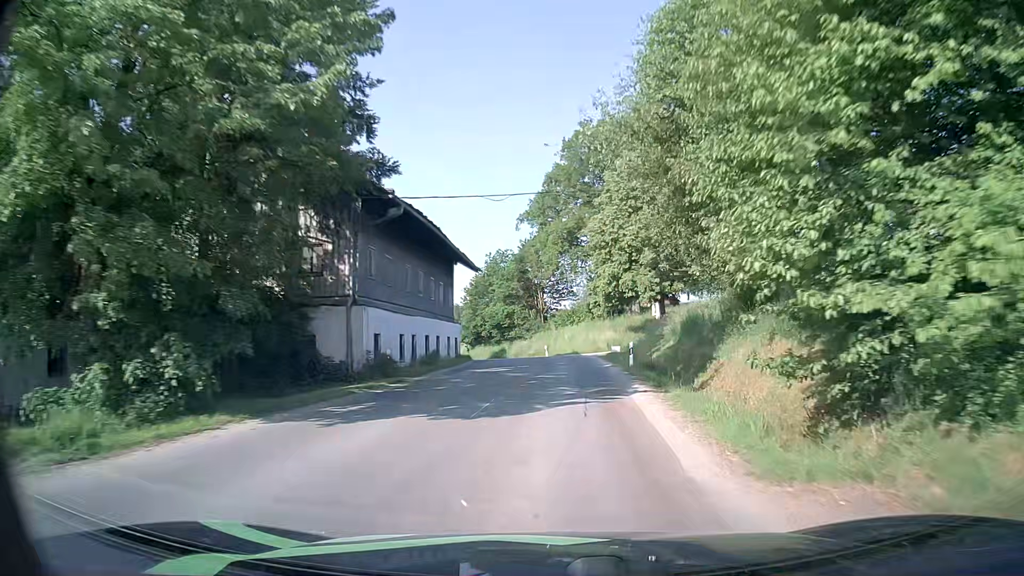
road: secondary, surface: asphalt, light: Day
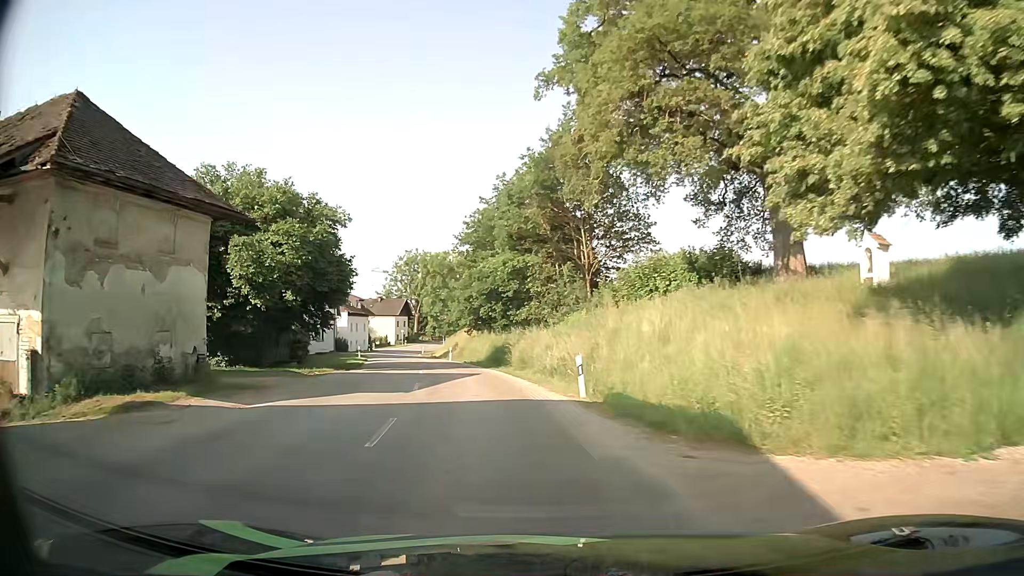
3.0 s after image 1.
(+0.8, +39.1) m; -4°
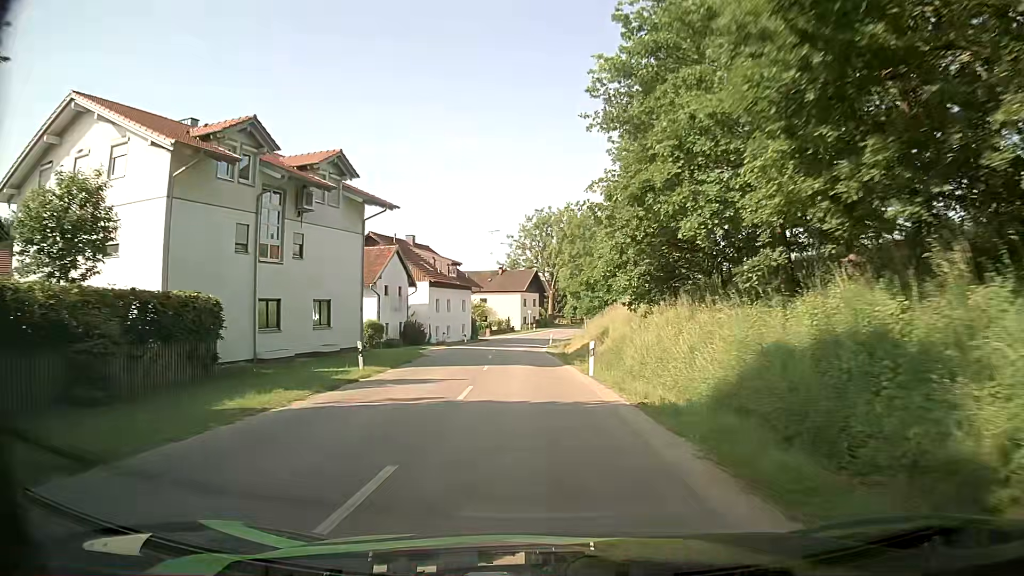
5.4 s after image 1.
(-4.1, +32.0) m; -13°
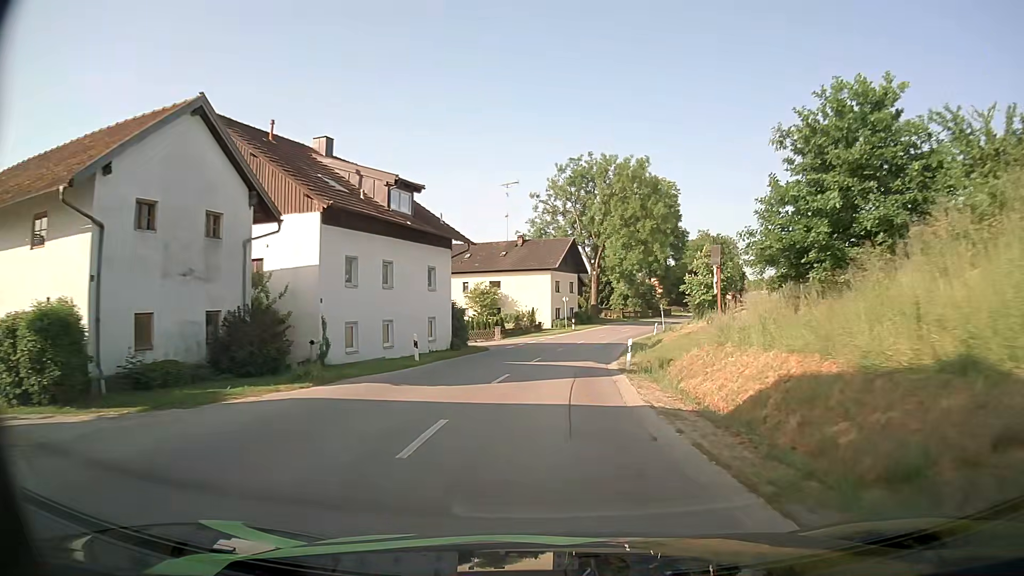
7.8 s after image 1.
(-1.1, +33.4) m; -2°
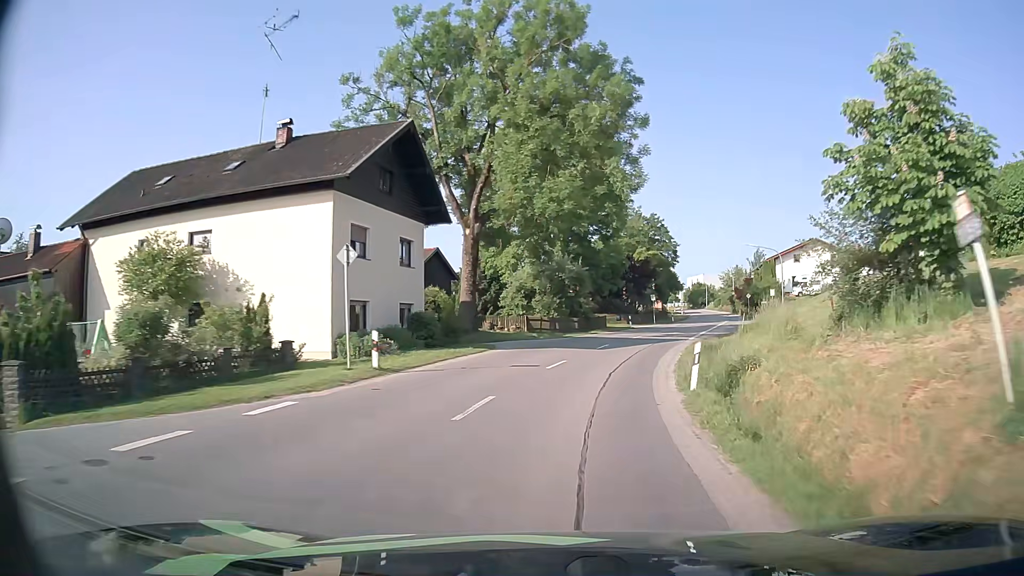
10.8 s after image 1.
(+3.1, +42.2) m; +10°
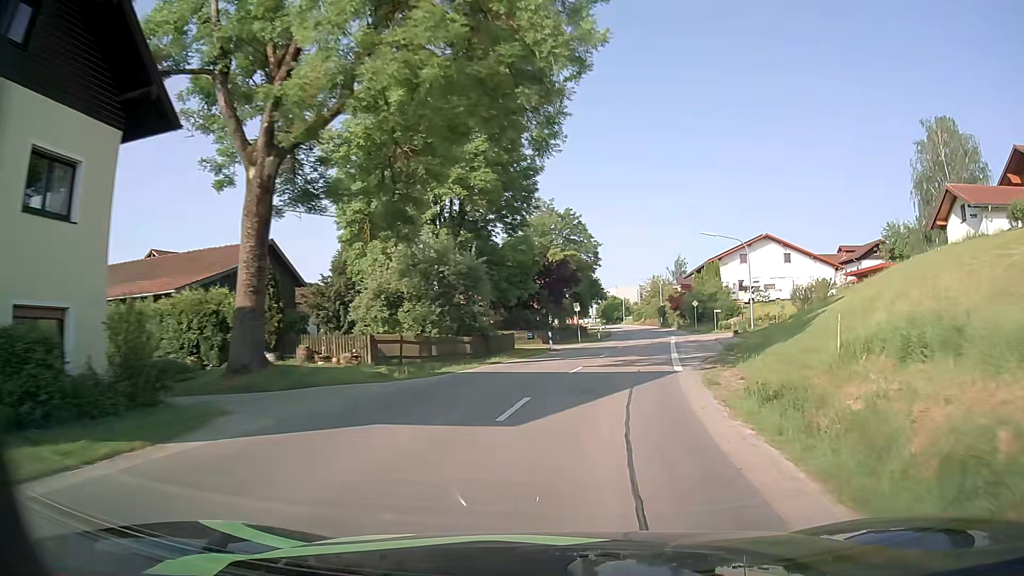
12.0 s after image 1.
(+1.1, +17.5) m; +8°
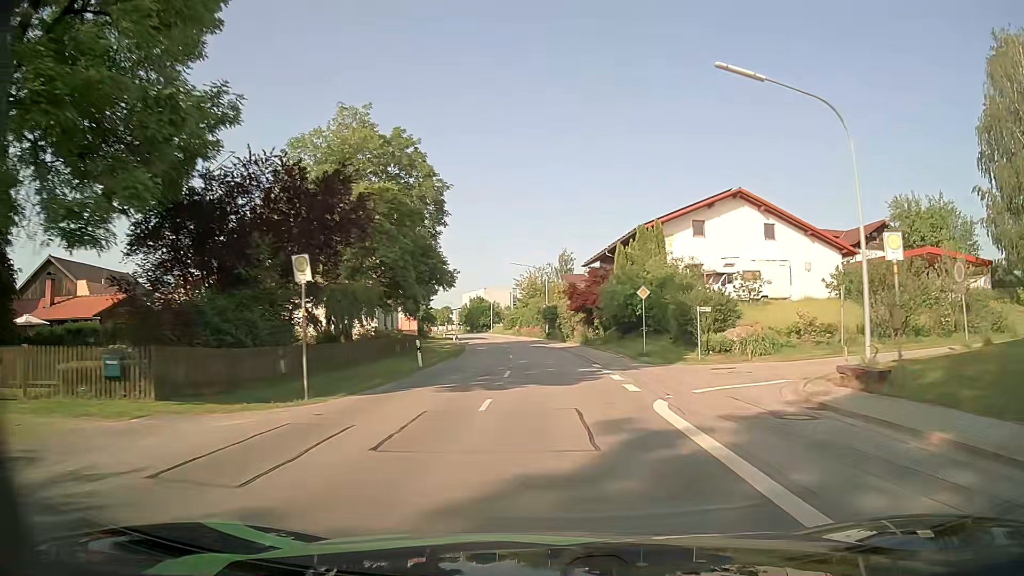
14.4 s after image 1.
(+4.5, +34.8) m; +12°
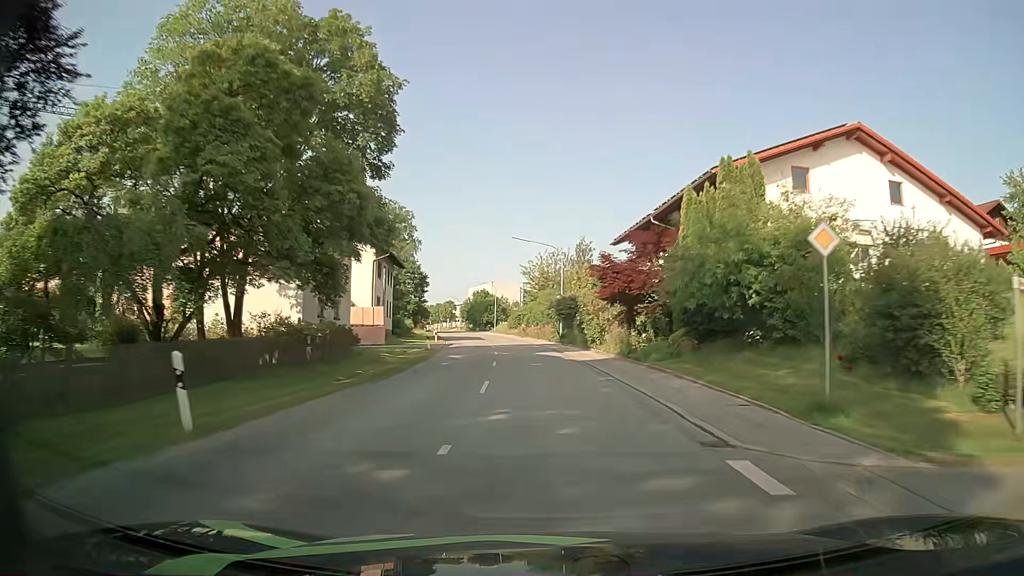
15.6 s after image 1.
(0.0, +17.9) m; -1°
